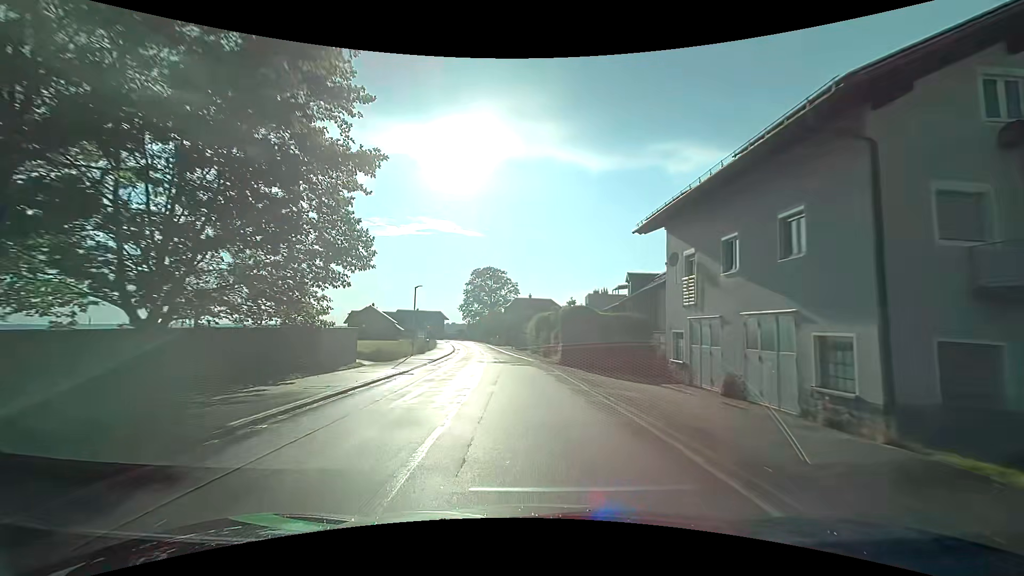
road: tertiary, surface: asphalt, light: Day
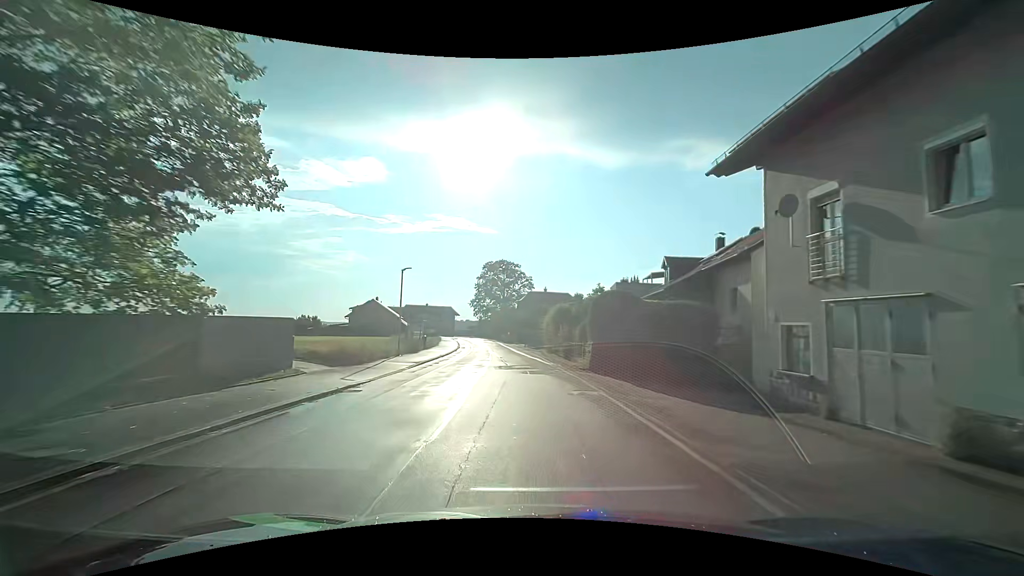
(-0.1, +8.4) m; -1°
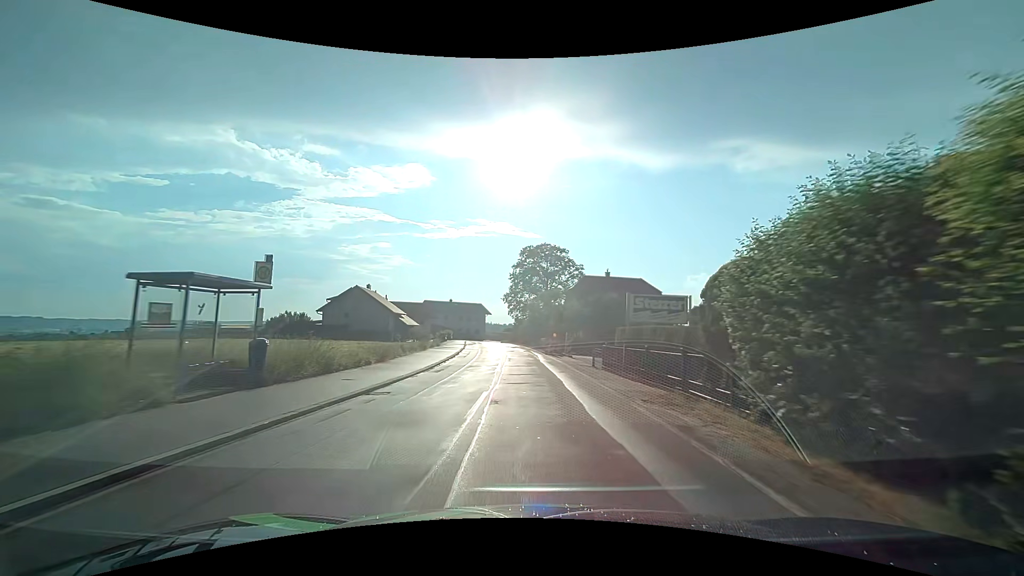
(-1.5, +32.2) m; -5°
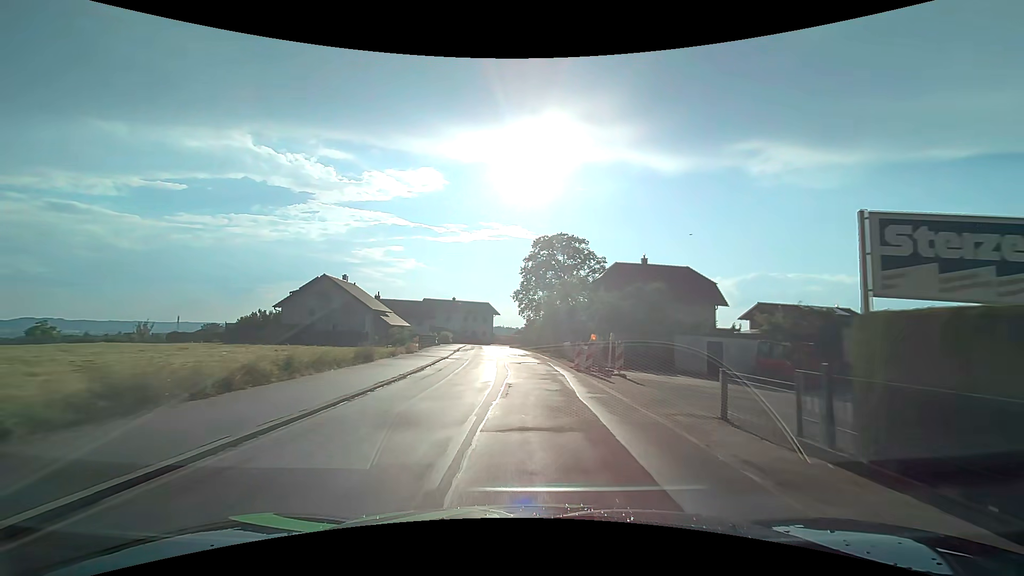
(-0.2, +15.1) m; -2°
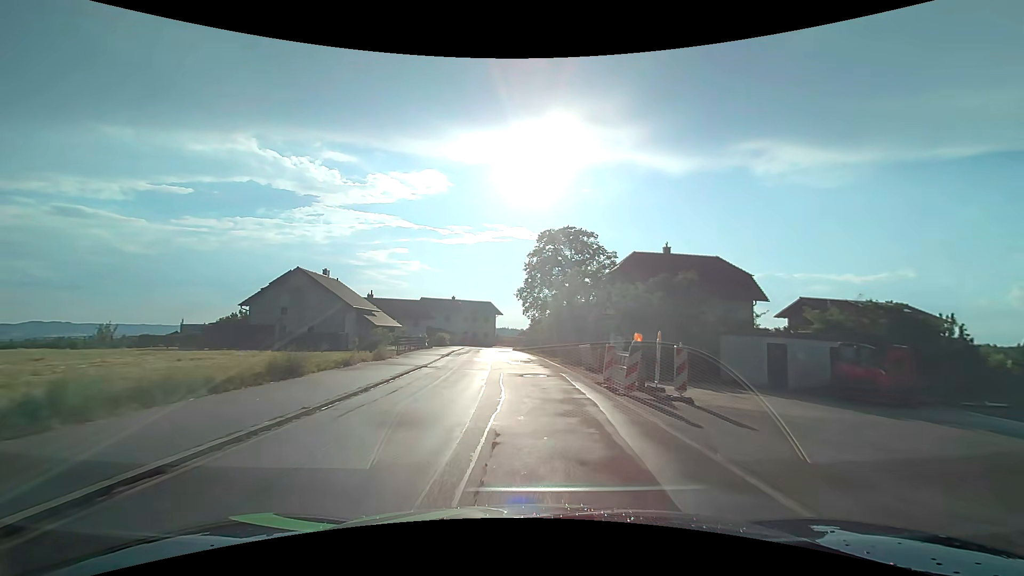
(0.0, +7.2) m; 0°
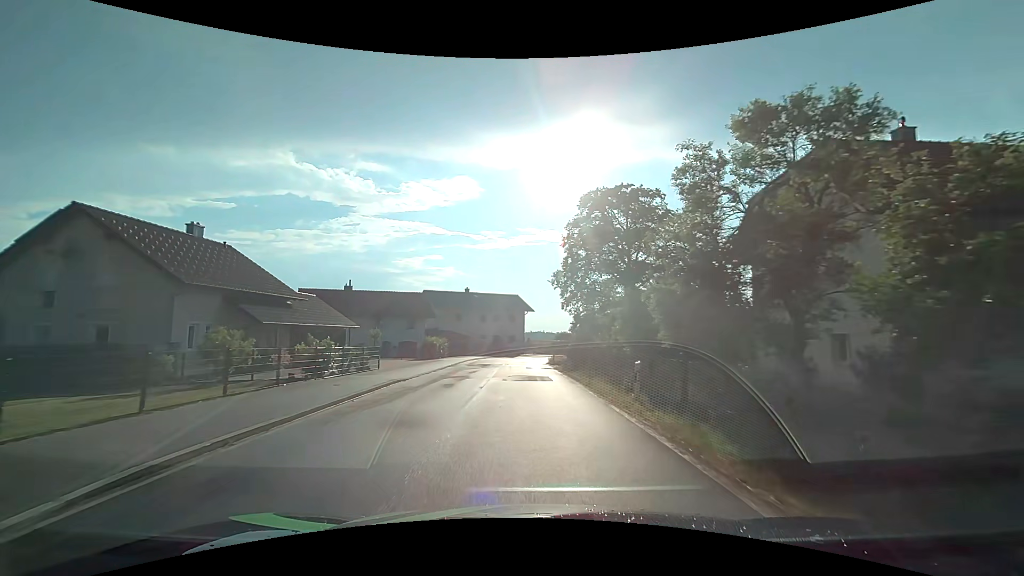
(-0.8, +26.5) m; -4°
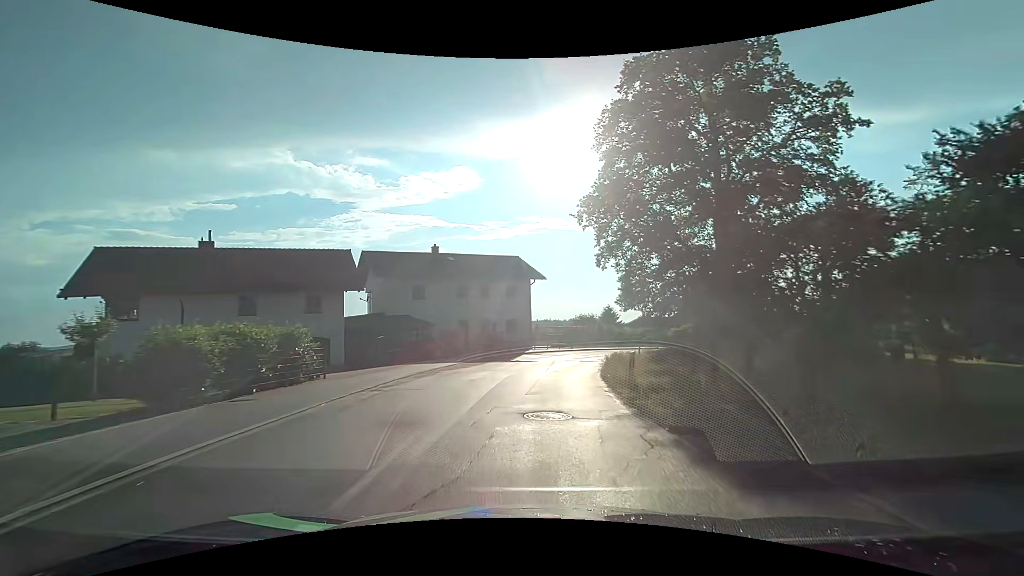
(-0.4, +29.6) m; -1°
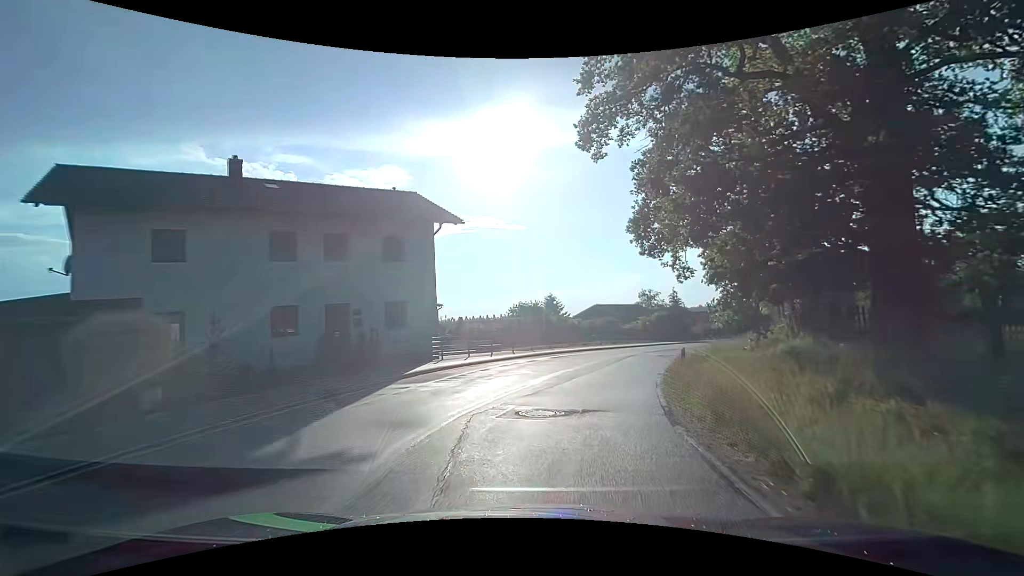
(+1.2, +22.8) m; +8°
(+1, +10) (+3, +20) (+6, +29) (+11, +38) (+17, +46) (+22, +54) (+28, +62) (+34, +70) (+40, +78) (+46, +86) m
